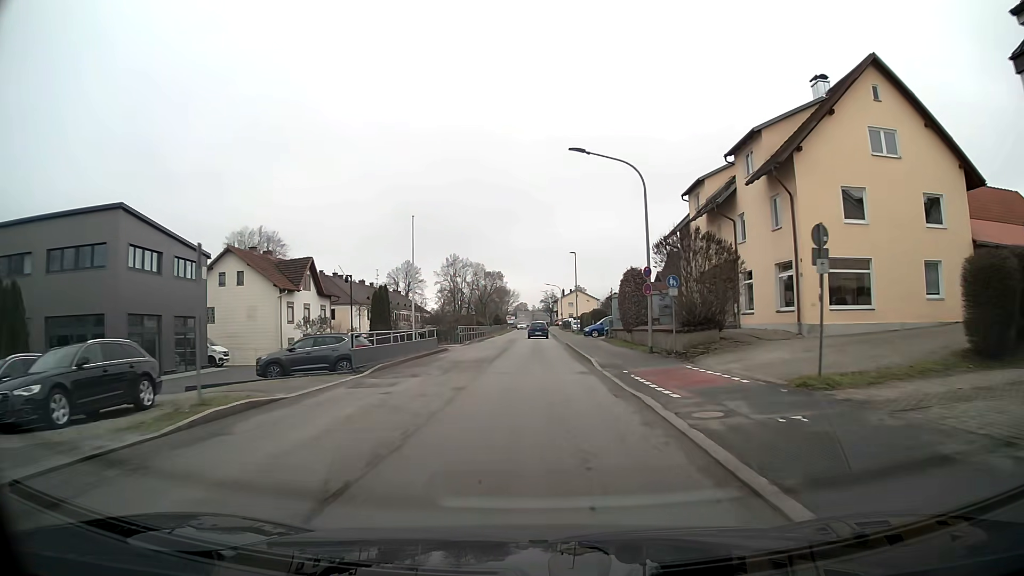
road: unclassified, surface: asphalt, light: Day
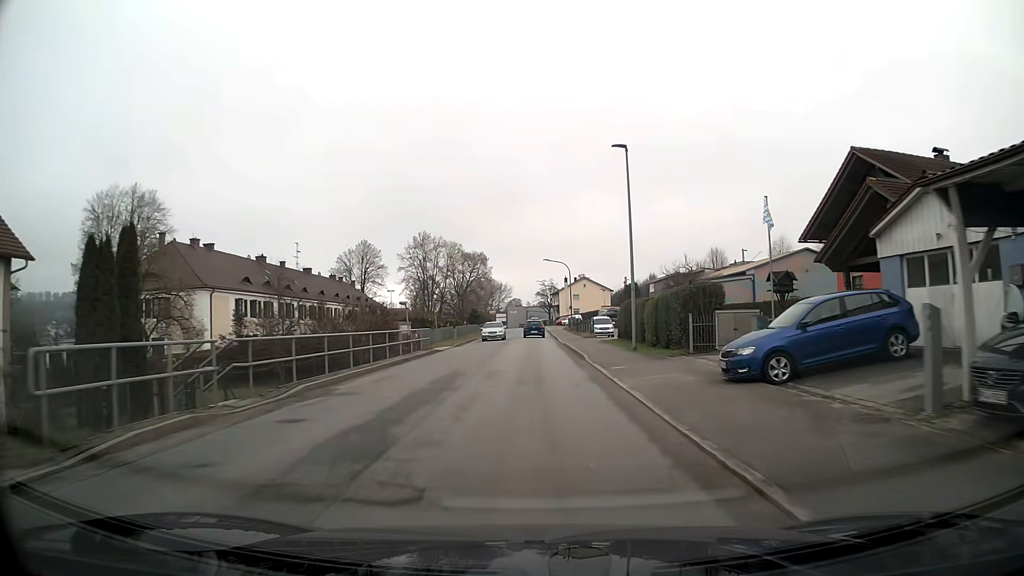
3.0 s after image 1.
(+0.2, +40.6) m; 0°
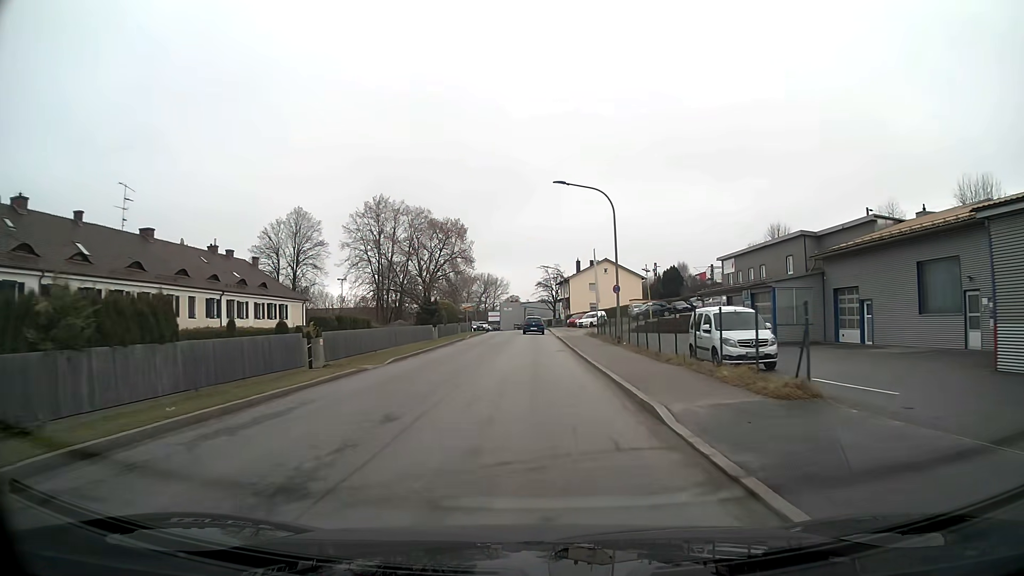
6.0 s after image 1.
(0.0, +39.0) m; 0°
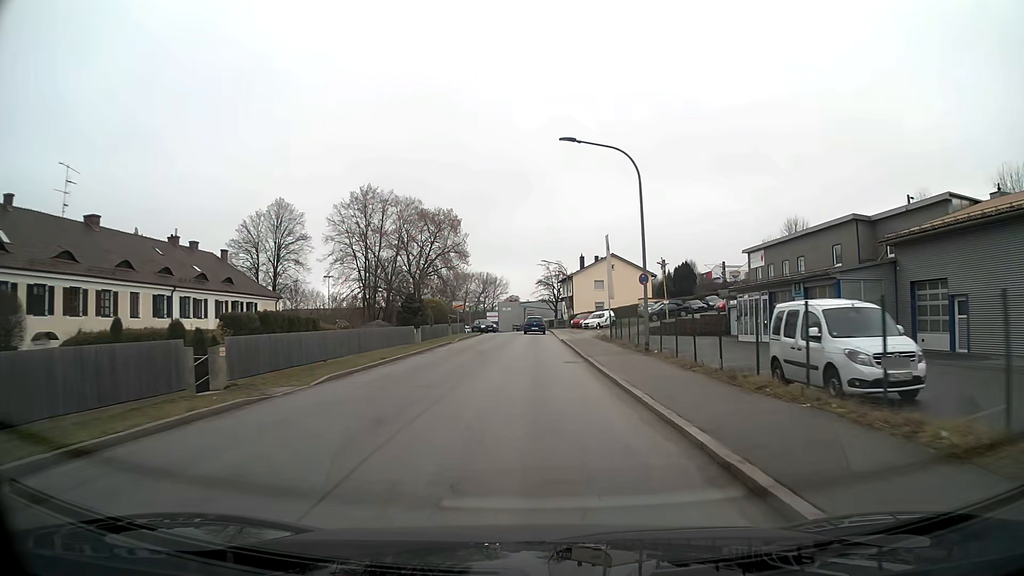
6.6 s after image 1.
(0.0, +7.6) m; 0°
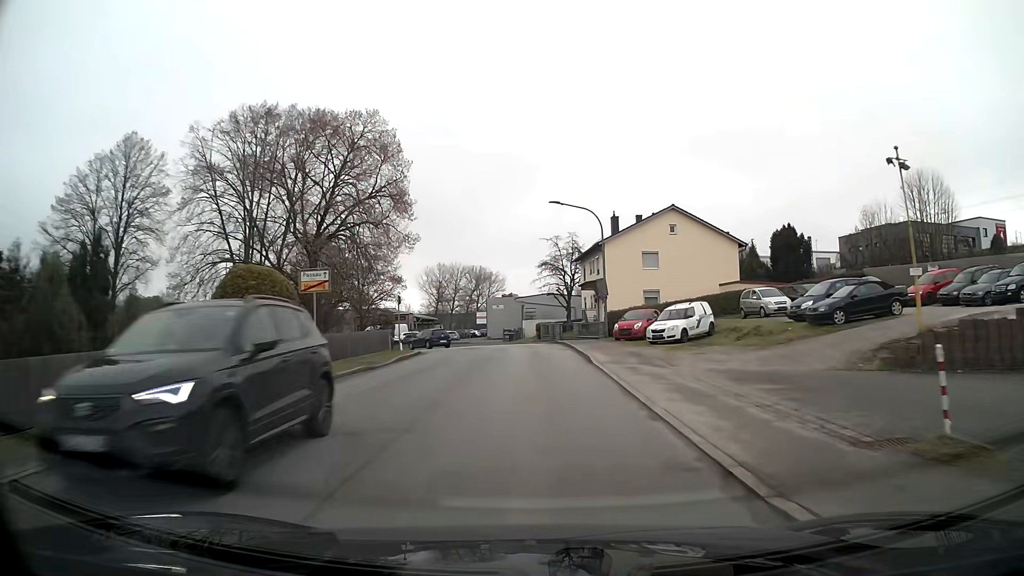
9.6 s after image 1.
(0.0, +37.1) m; 0°
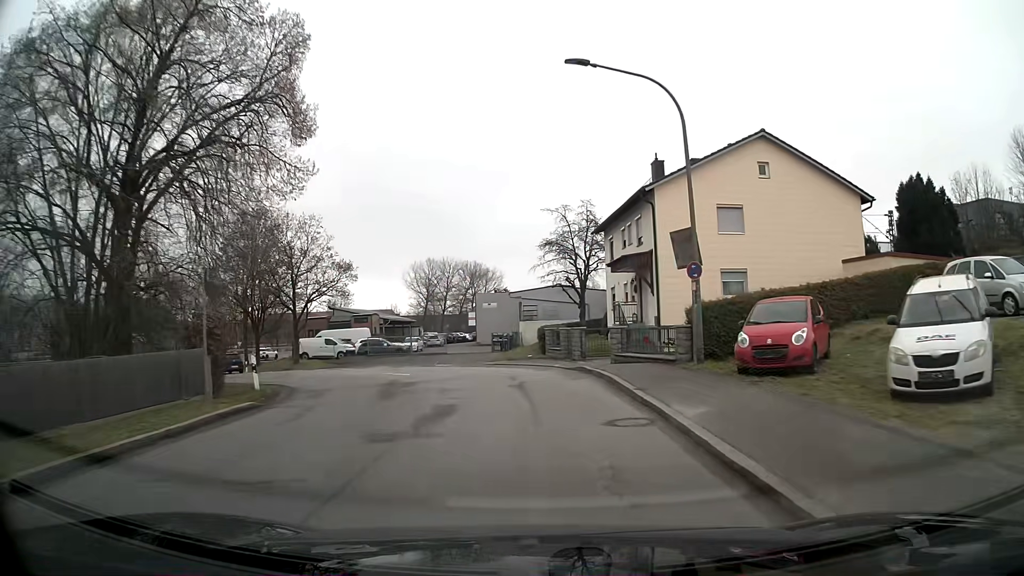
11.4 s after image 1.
(0.0, +19.9) m; -1°
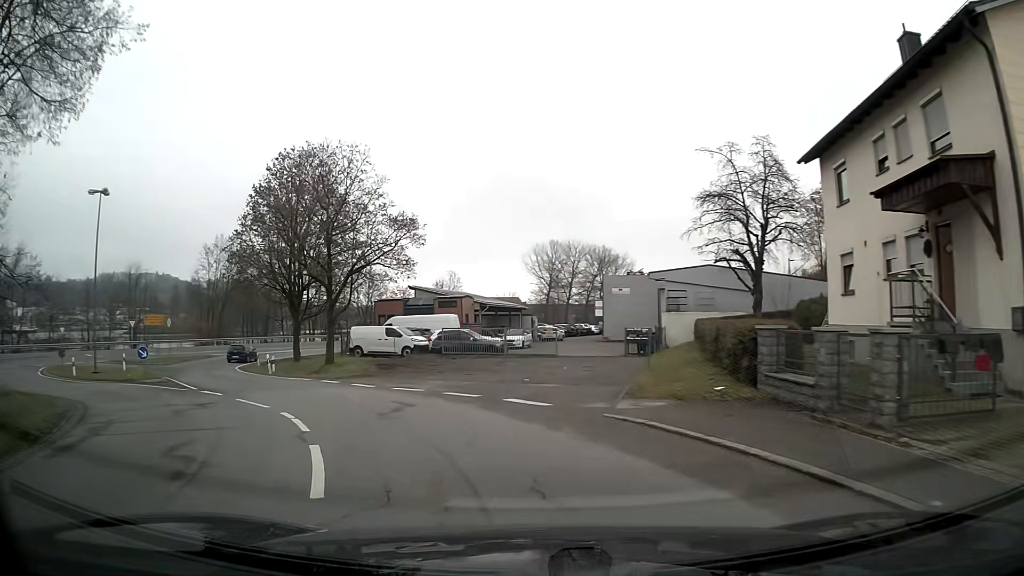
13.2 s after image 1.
(-1.6, +16.9) m; -15°
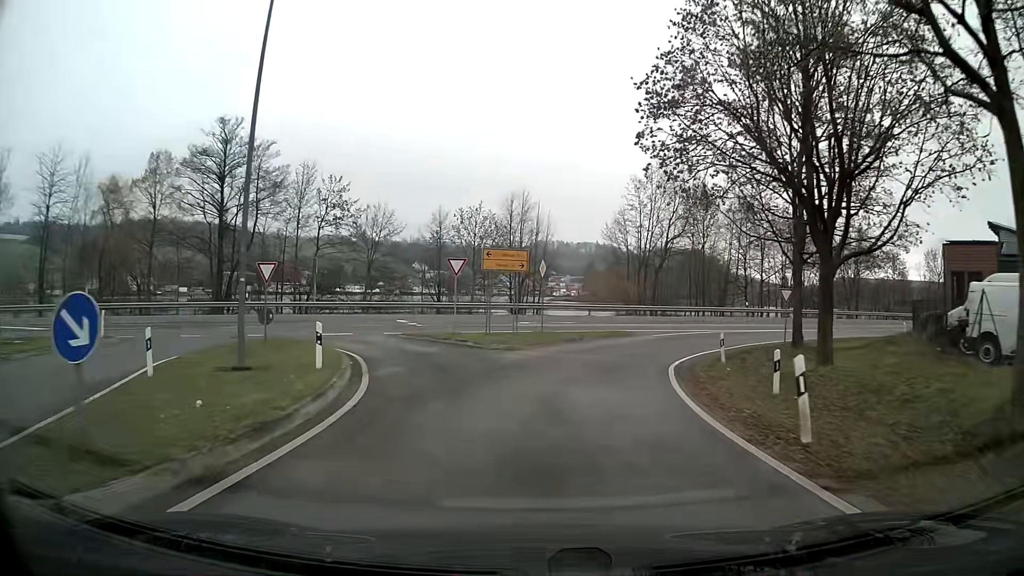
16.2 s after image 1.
(-9.6, +24.9) m; -34°
